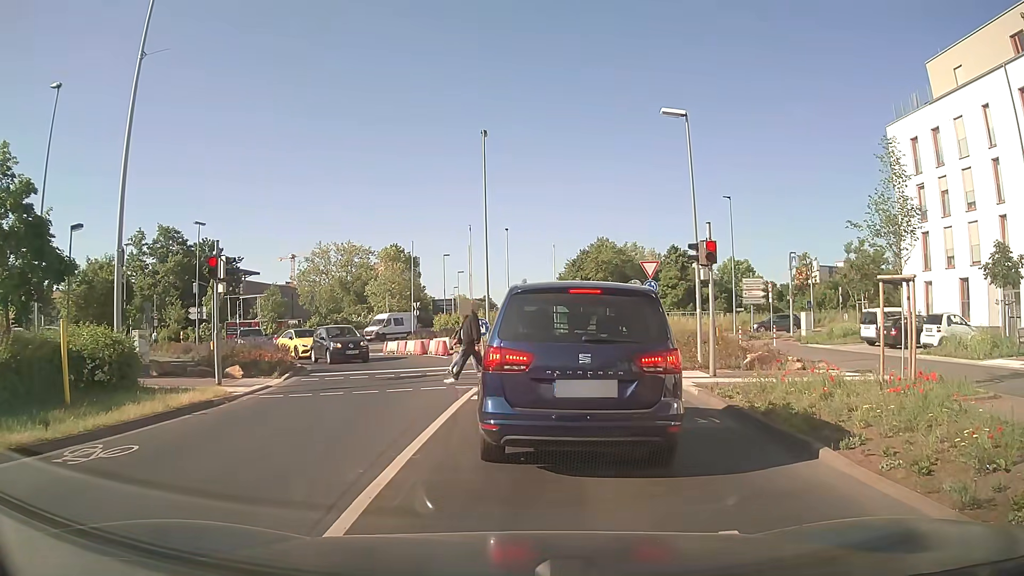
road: secondary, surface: asphalt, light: Day
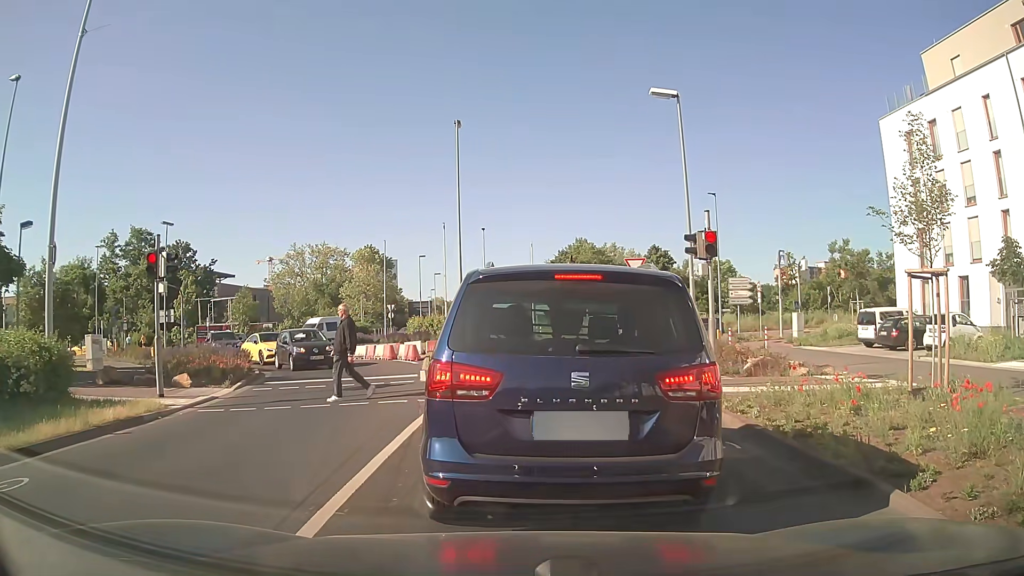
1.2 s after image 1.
(+0.1, +1.7) m; +3°
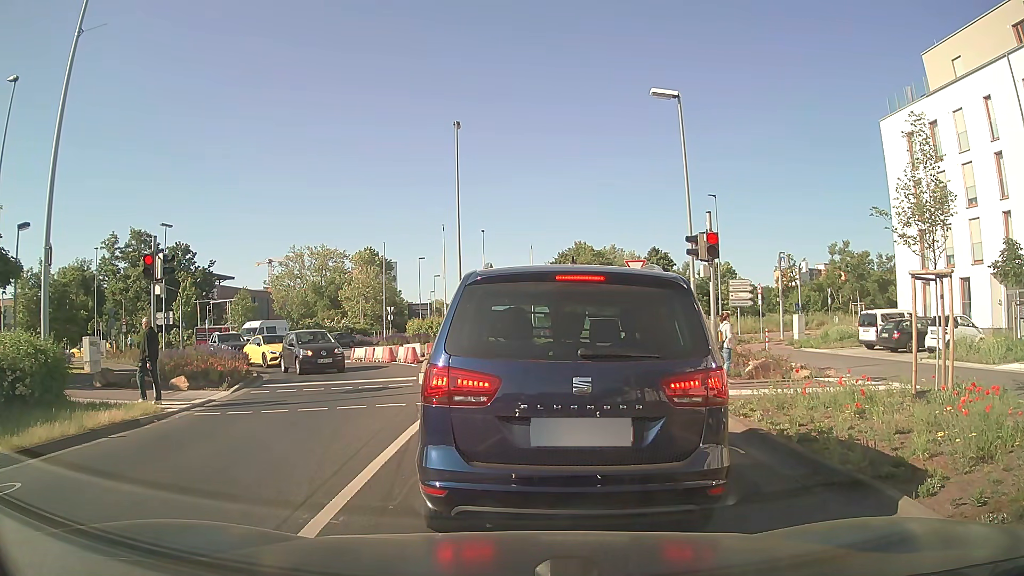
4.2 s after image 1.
(0.0, +0.2) m; 0°
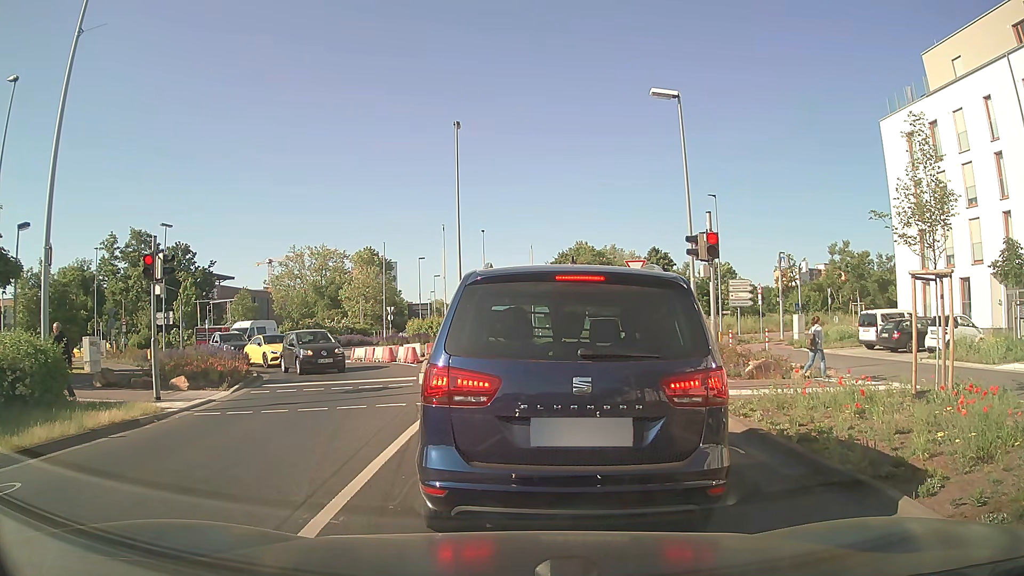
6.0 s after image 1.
(0.0, 0.0) m; 0°
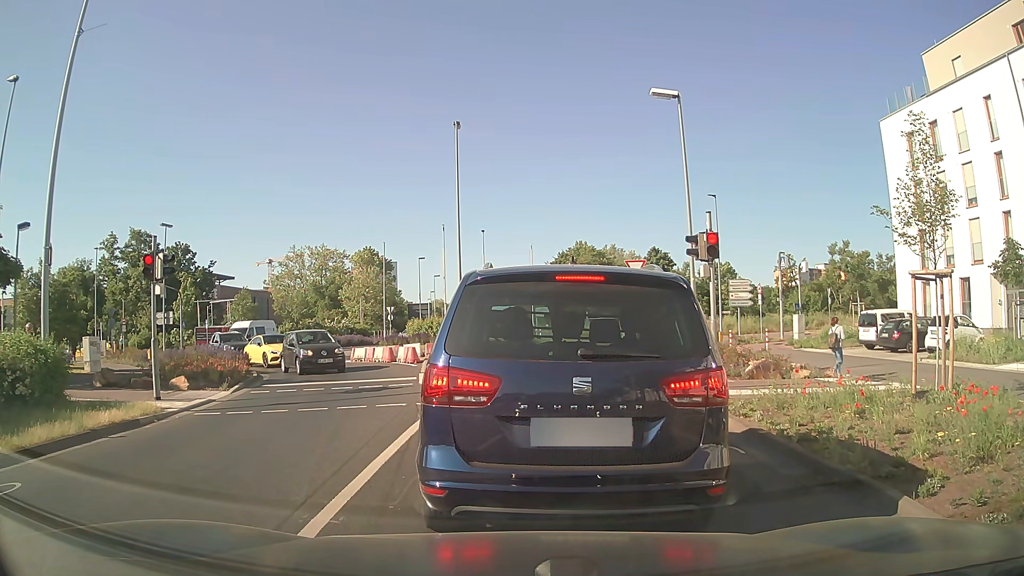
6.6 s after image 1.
(0.0, 0.0) m; 0°
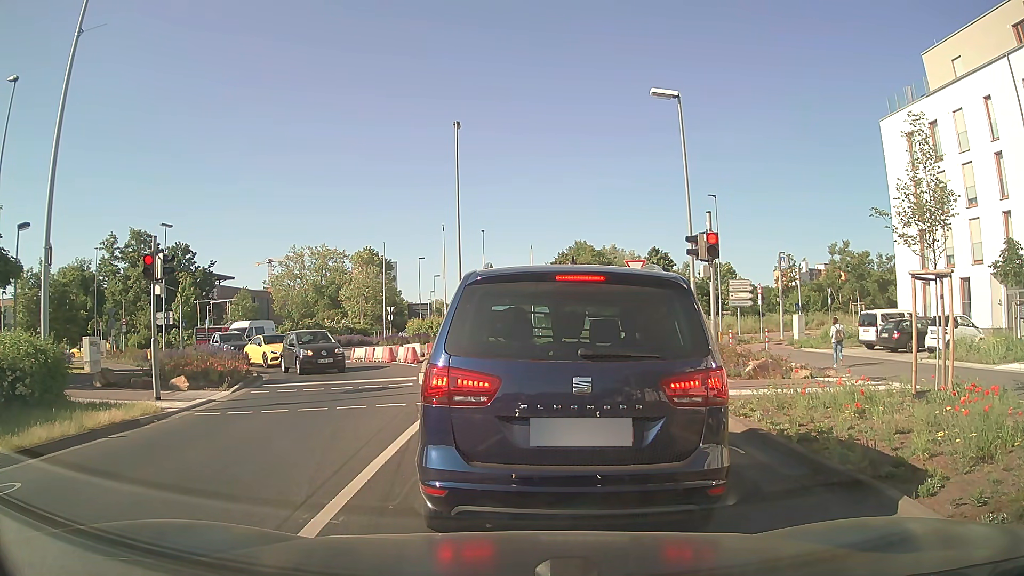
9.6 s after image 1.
(0.0, 0.0) m; 0°
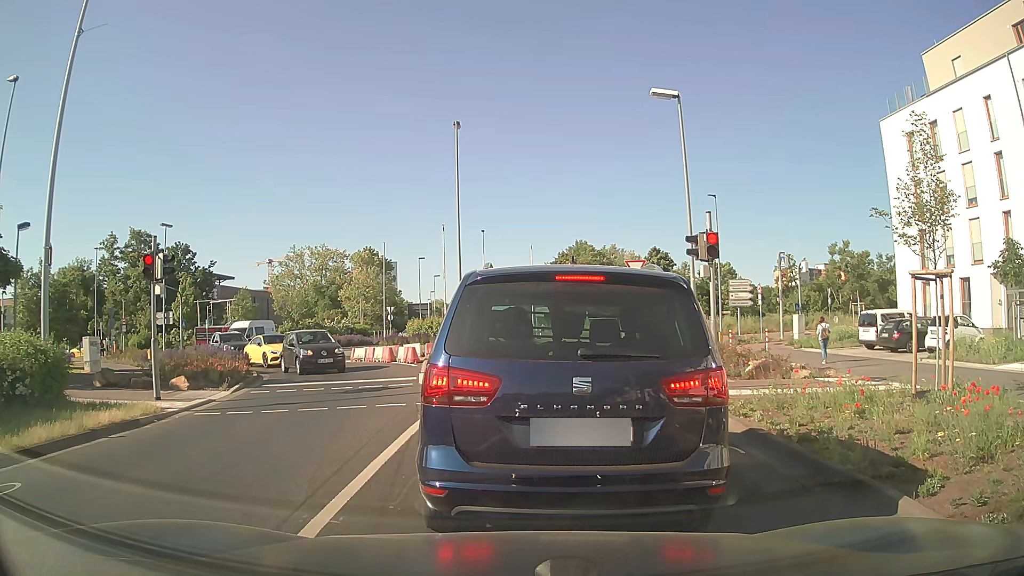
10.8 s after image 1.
(0.0, 0.0) m; 0°
(0, +10) (+1, +20) (+1, +30) (+5, +39) (+8, +49) (+4, +58) (0, +67) (-1, +77) (-1, +87) (-2, +97) m
